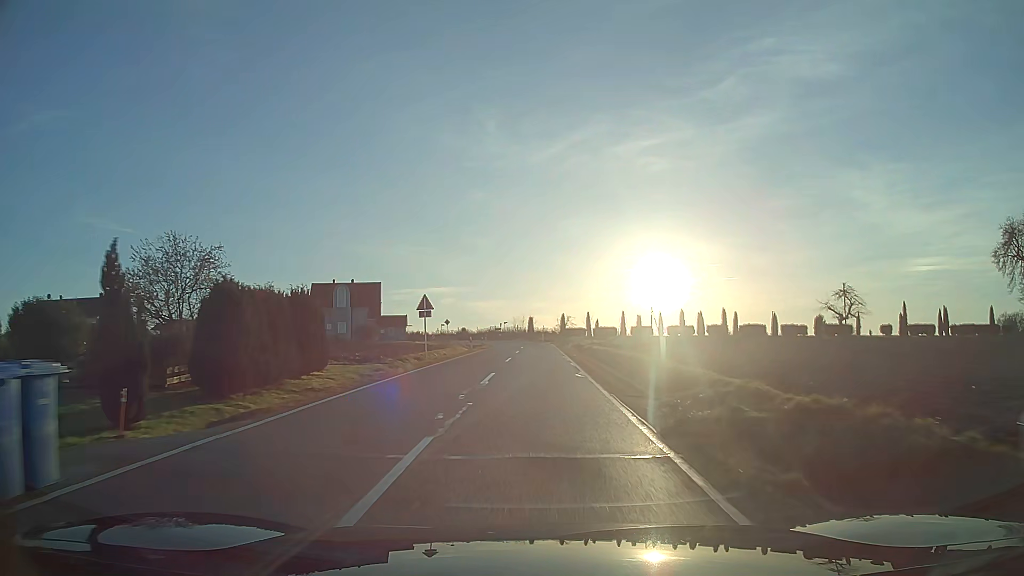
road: tertiary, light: Day
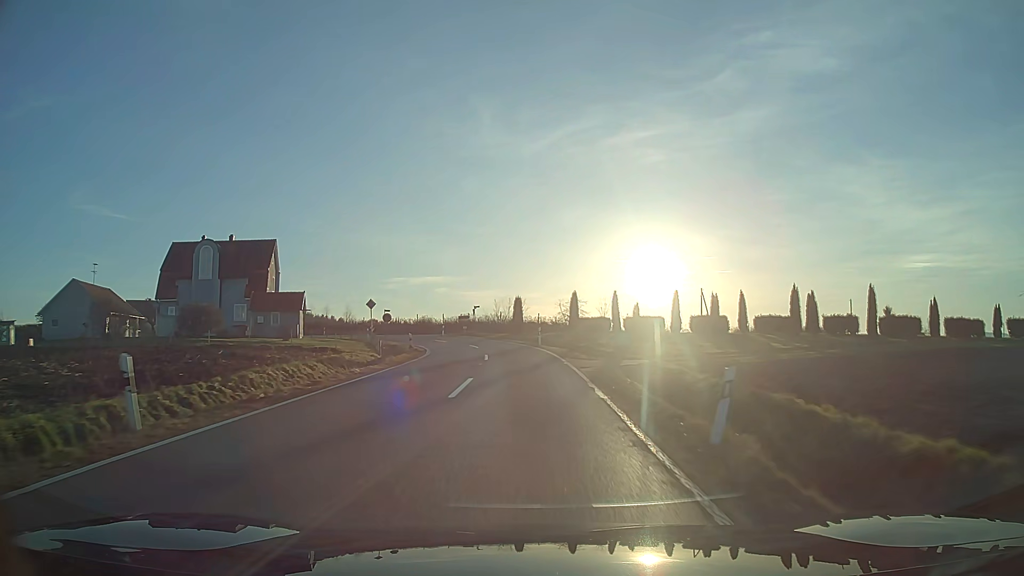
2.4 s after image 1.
(+0.4, +41.1) m; 0°
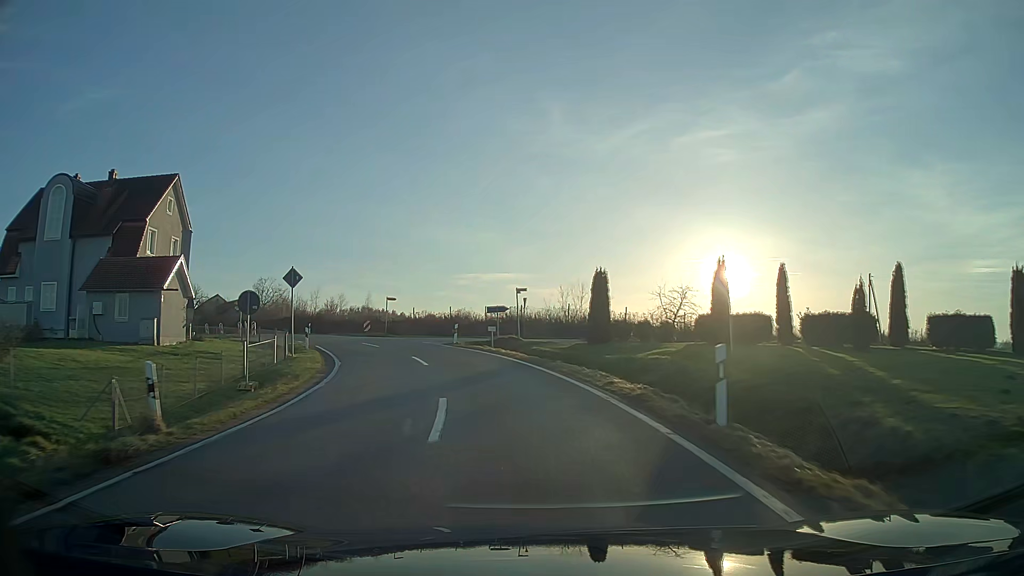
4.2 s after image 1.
(-1.4, +28.8) m; -8°
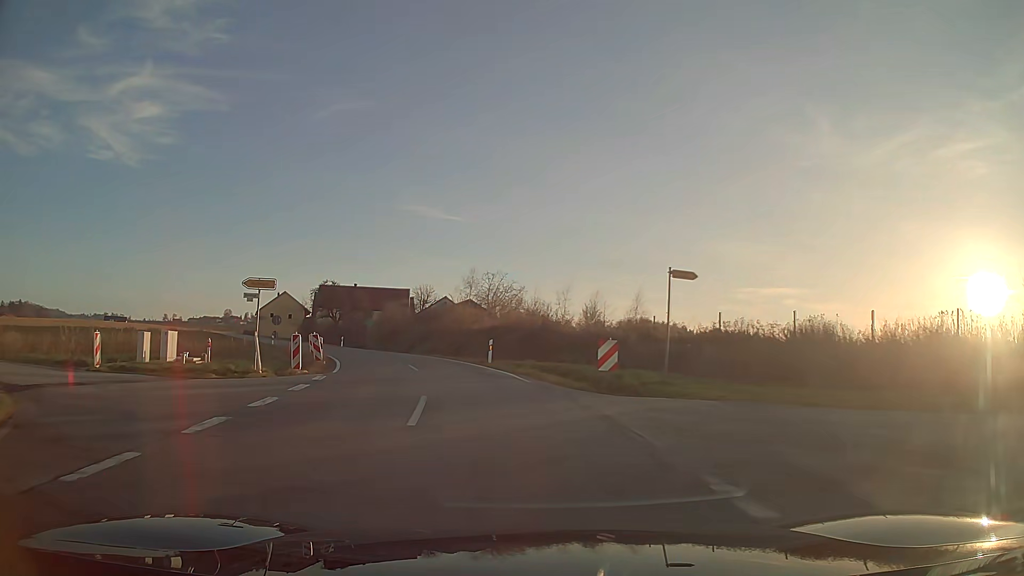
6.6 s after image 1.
(-6.8, +34.0) m; -23°
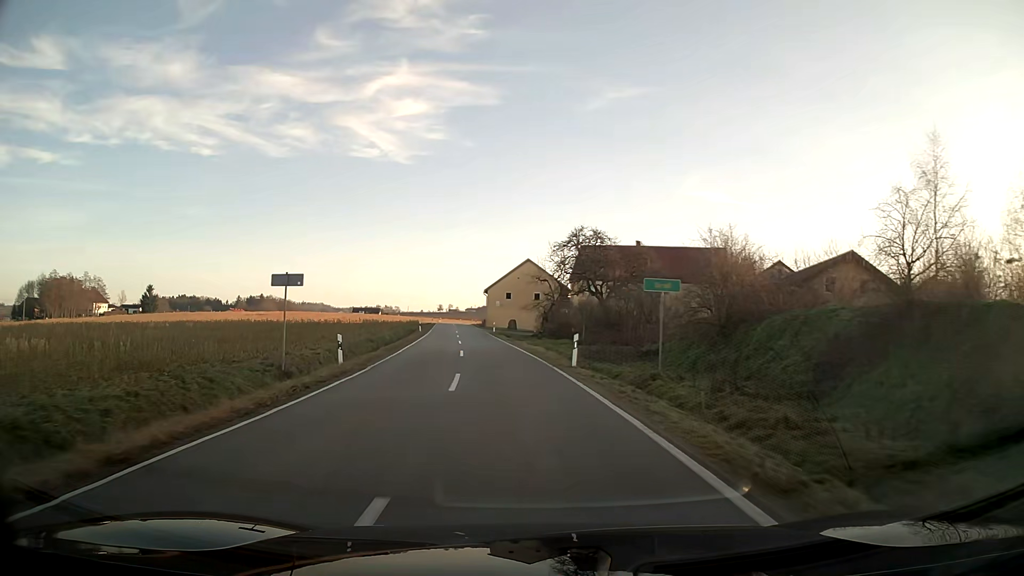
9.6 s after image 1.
(-10.4, +44.7) m; -24°
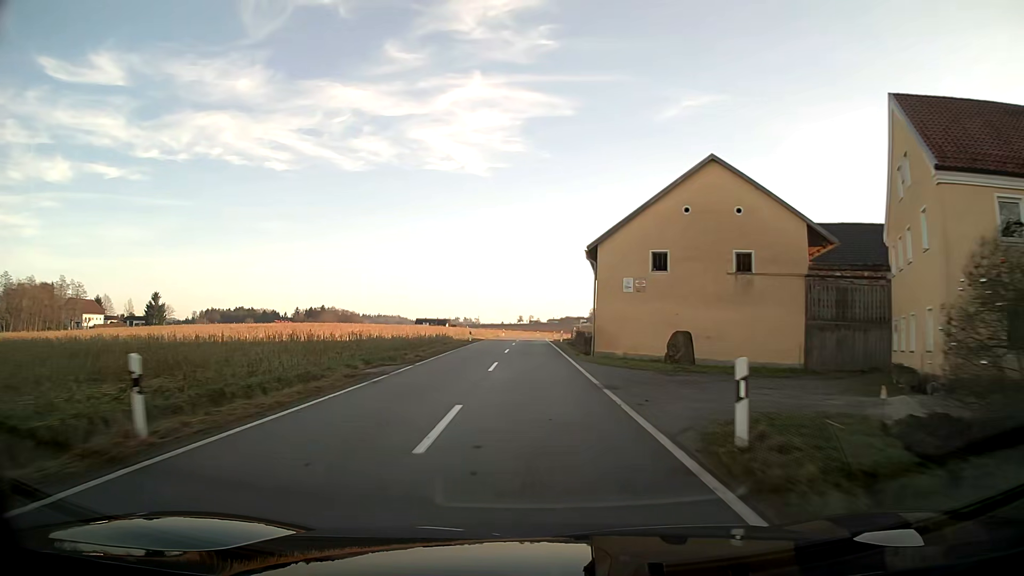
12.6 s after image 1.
(-4.2, +55.3) m; -6°
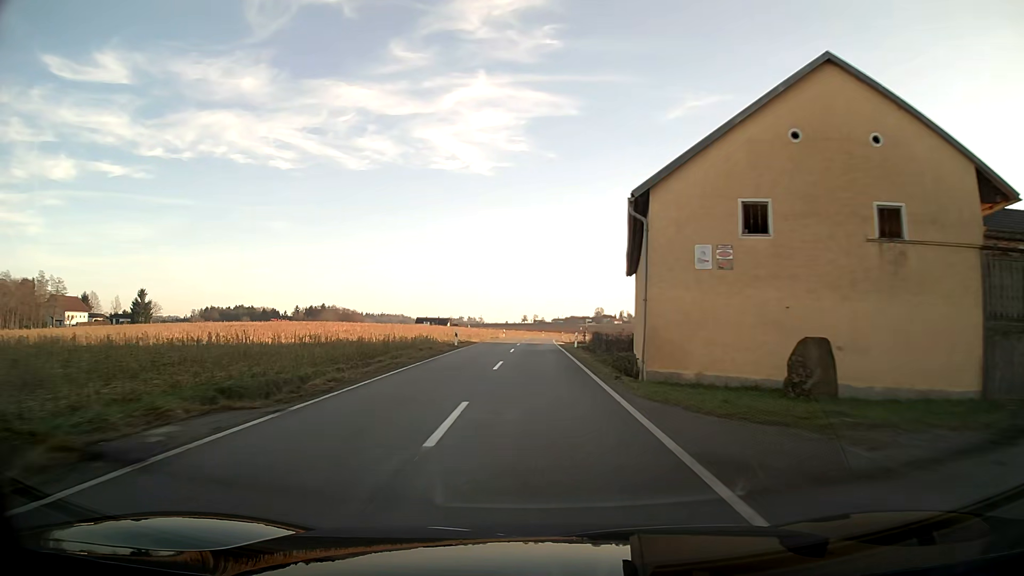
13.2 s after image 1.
(0.0, +12.1) m; 0°
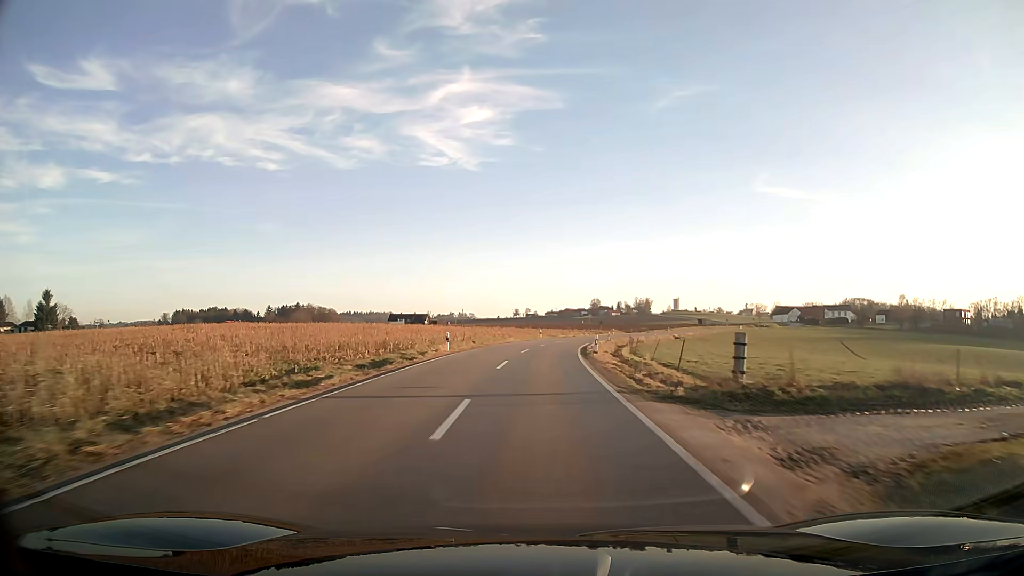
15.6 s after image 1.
(+0.2, +48.5) m; +1°
